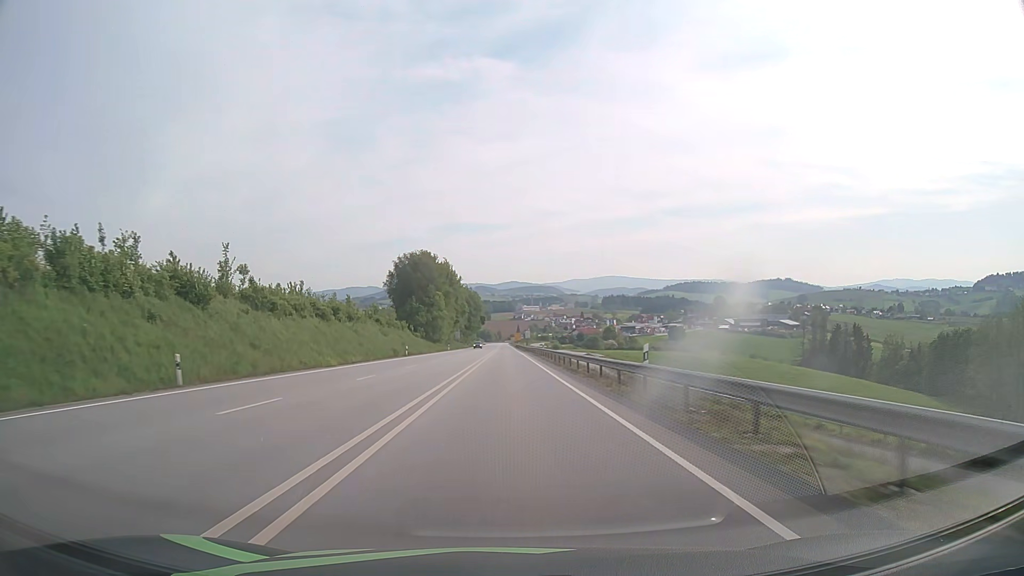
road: primary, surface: asphalt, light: Day
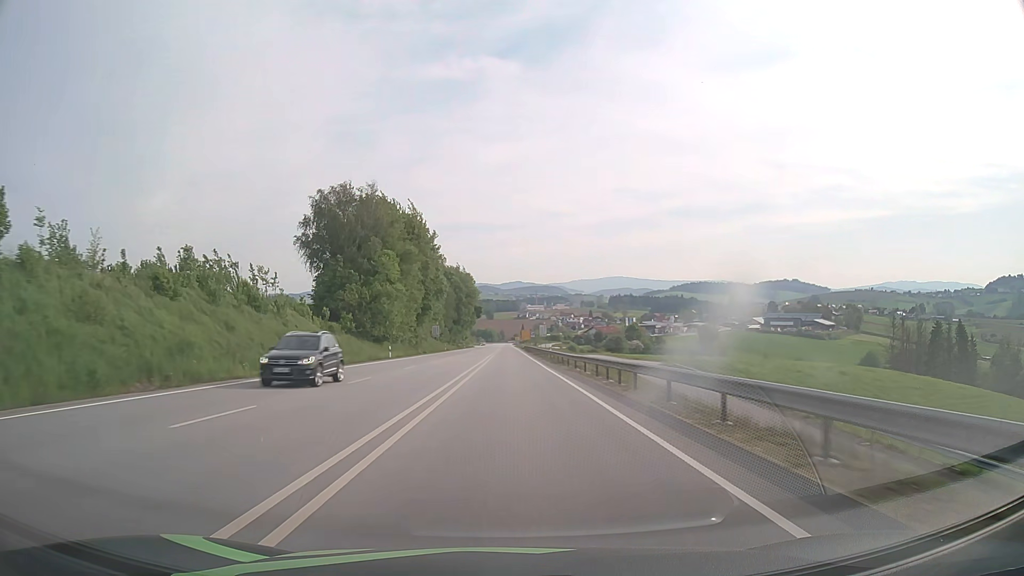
(0.0, +62.4) m; 0°
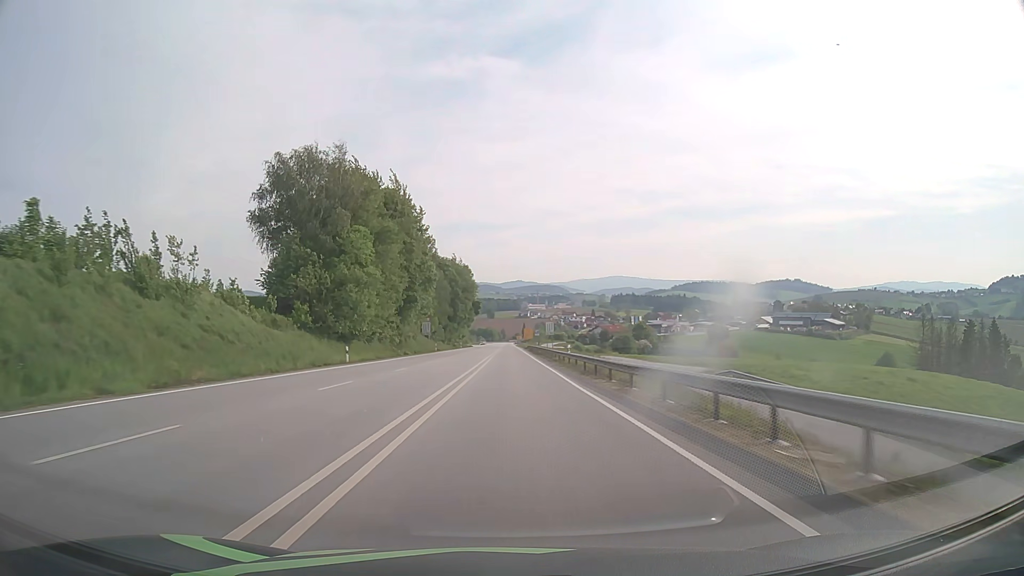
(0.0, +15.8) m; 0°
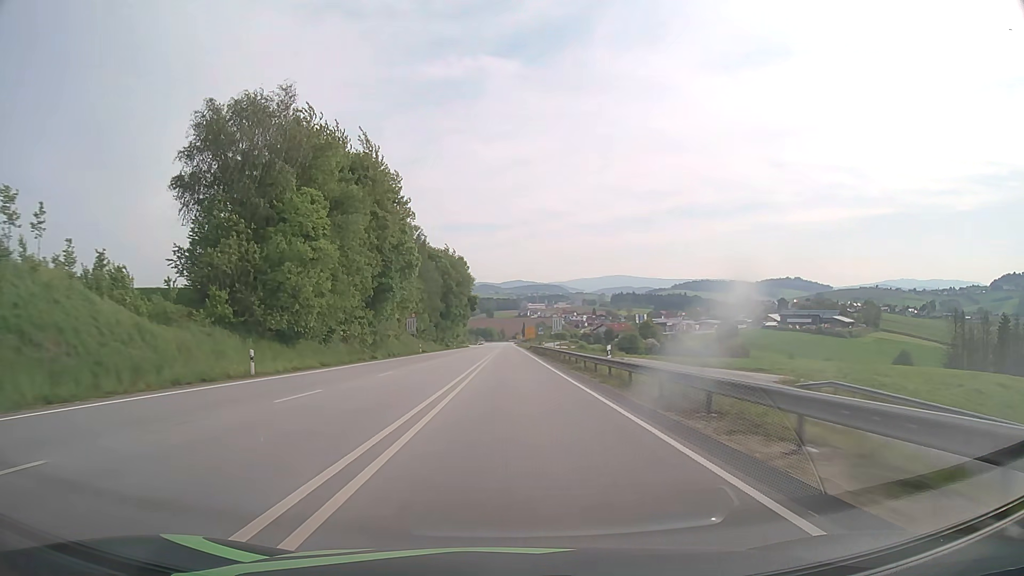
(0.0, +15.8) m; 0°
